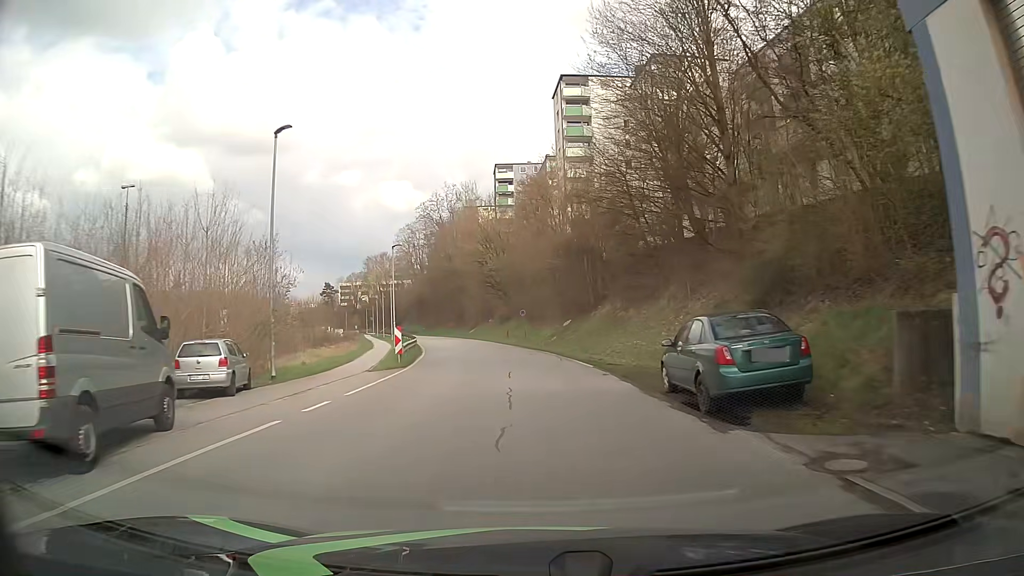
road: residential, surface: asphalt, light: Day
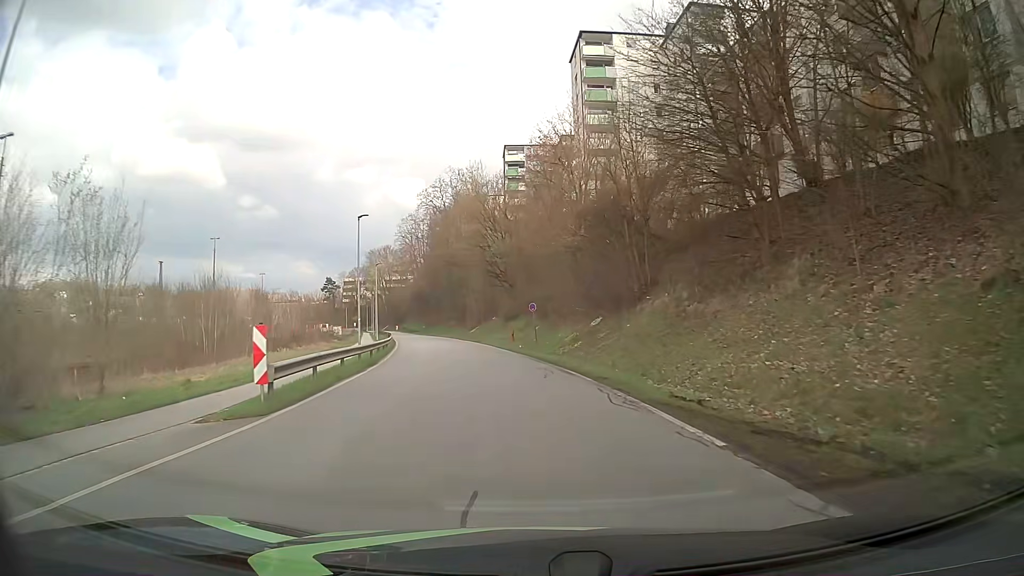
(-0.1, +13.8) m; -1°
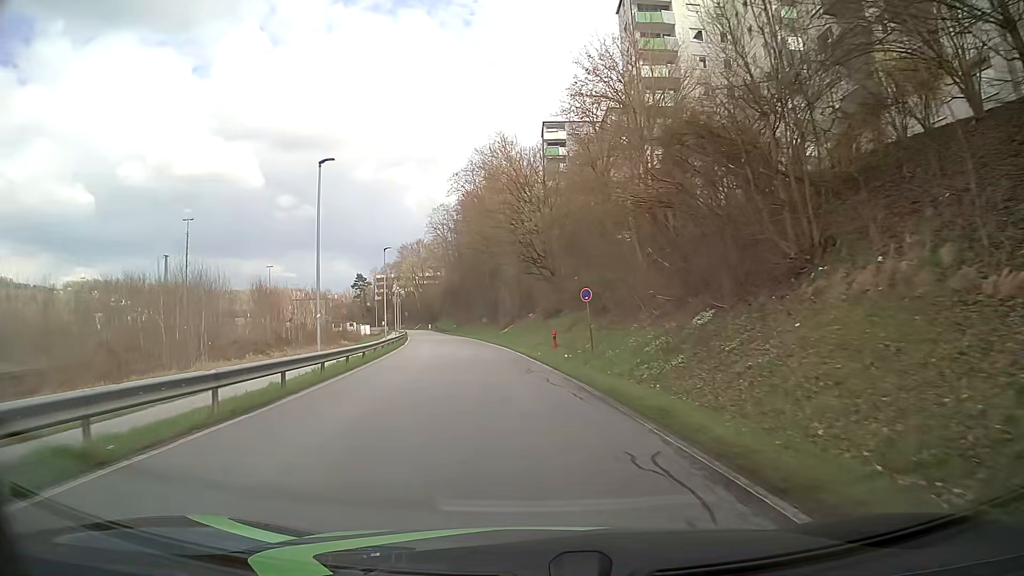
(-0.4, +13.8) m; -3°
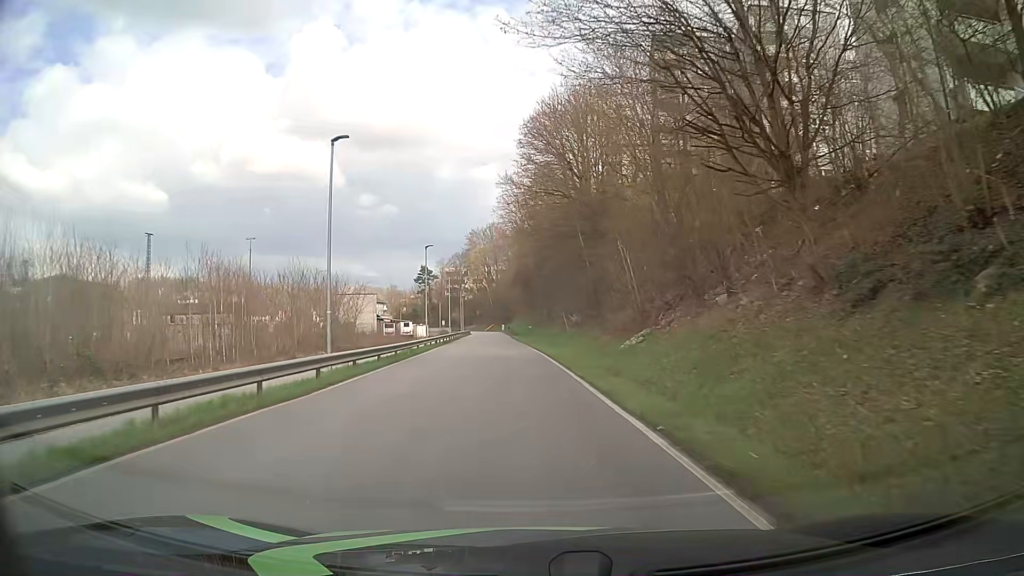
(-3.1, +34.9) m; -8°
(0, +10) (0, +20) (-1, +30) (-1, +40) (-2, +50) (-3, +60) (-3, +70) (-4, +80) (-4, +90) (-5, +100) m
